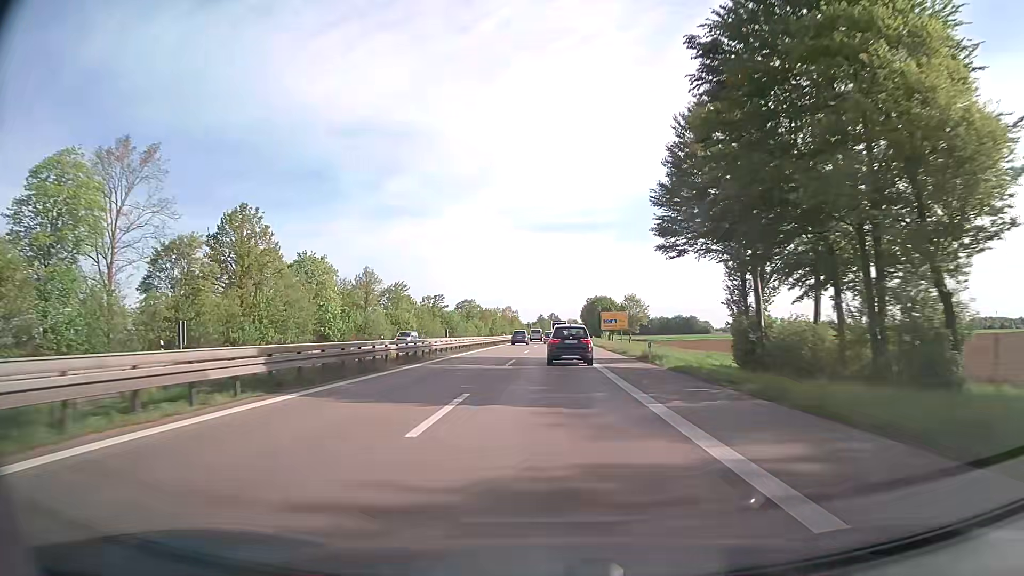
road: trunk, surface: asphalt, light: Day
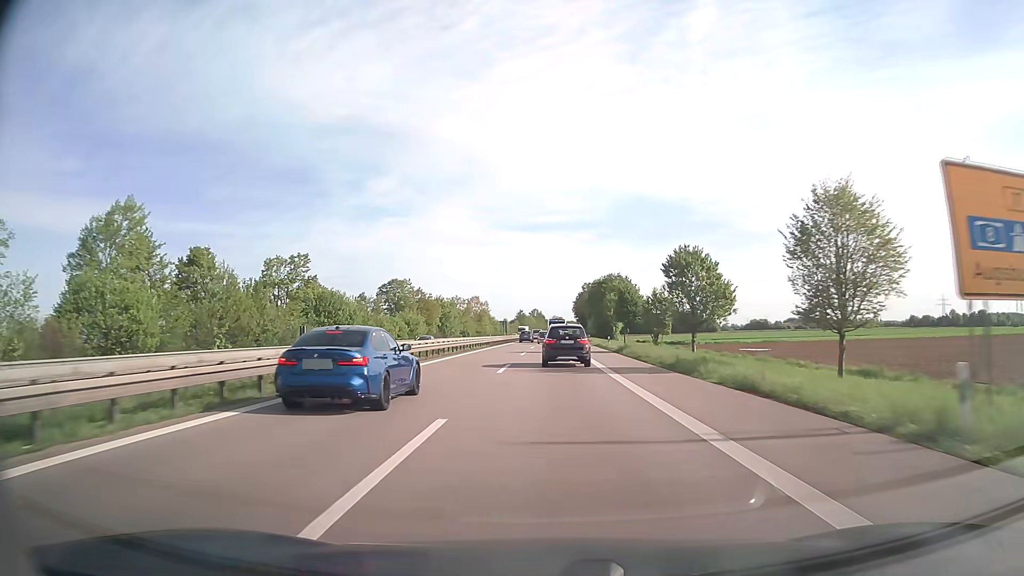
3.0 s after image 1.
(+0.9, +76.9) m; +2°
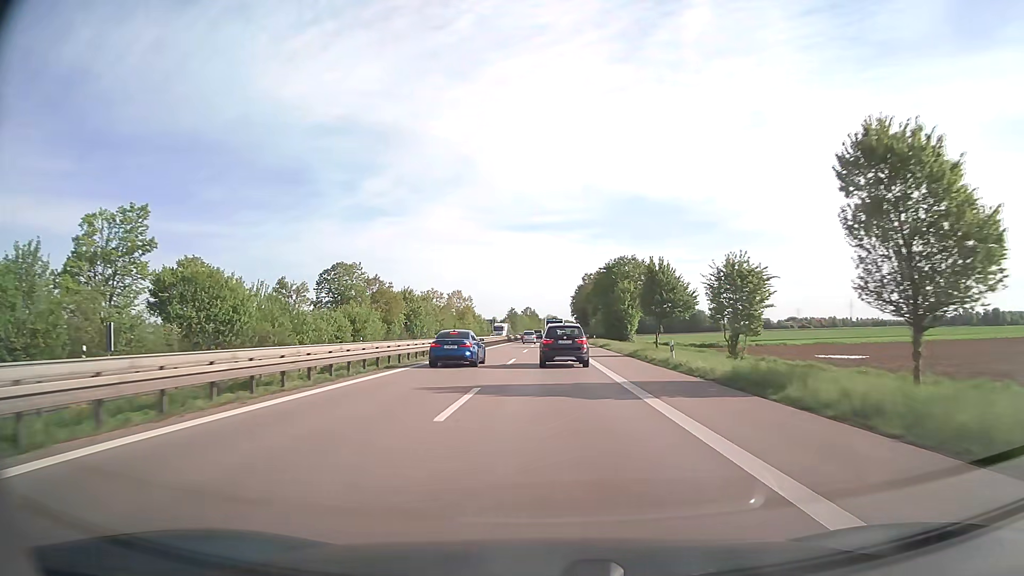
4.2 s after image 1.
(+0.1, +30.4) m; 0°
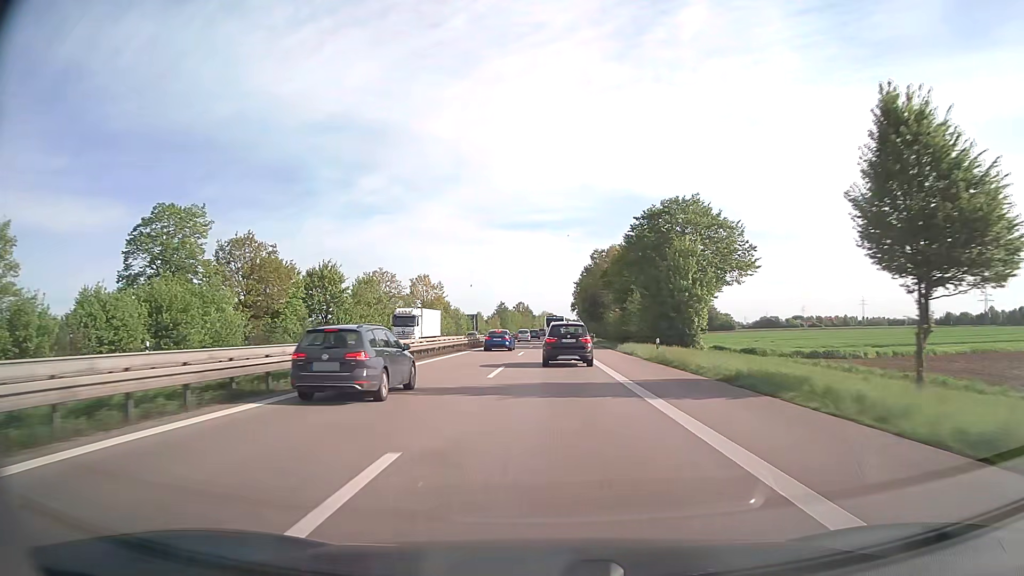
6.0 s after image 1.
(+0.2, +45.2) m; 0°
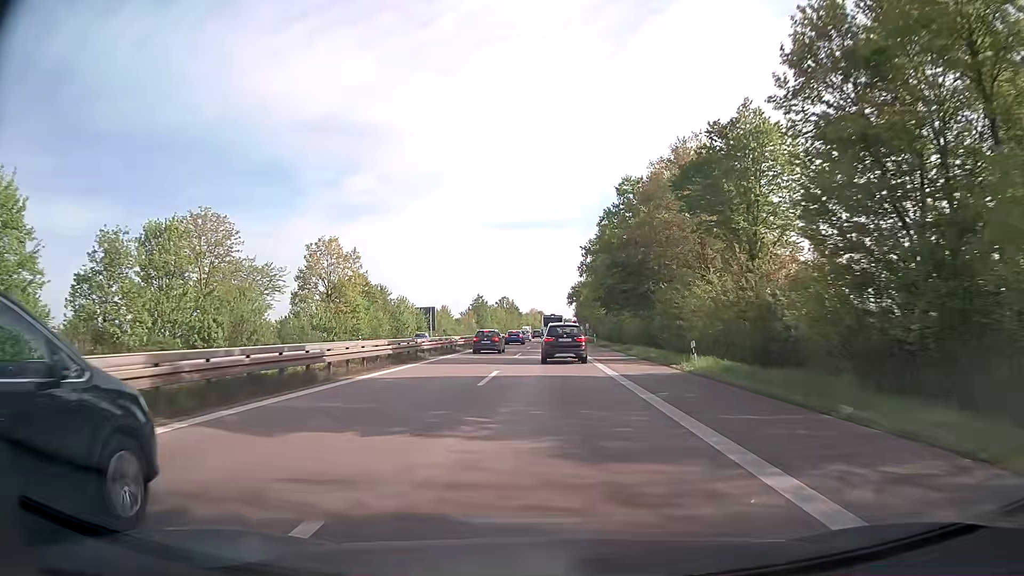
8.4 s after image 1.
(+0.4, +56.9) m; +1°
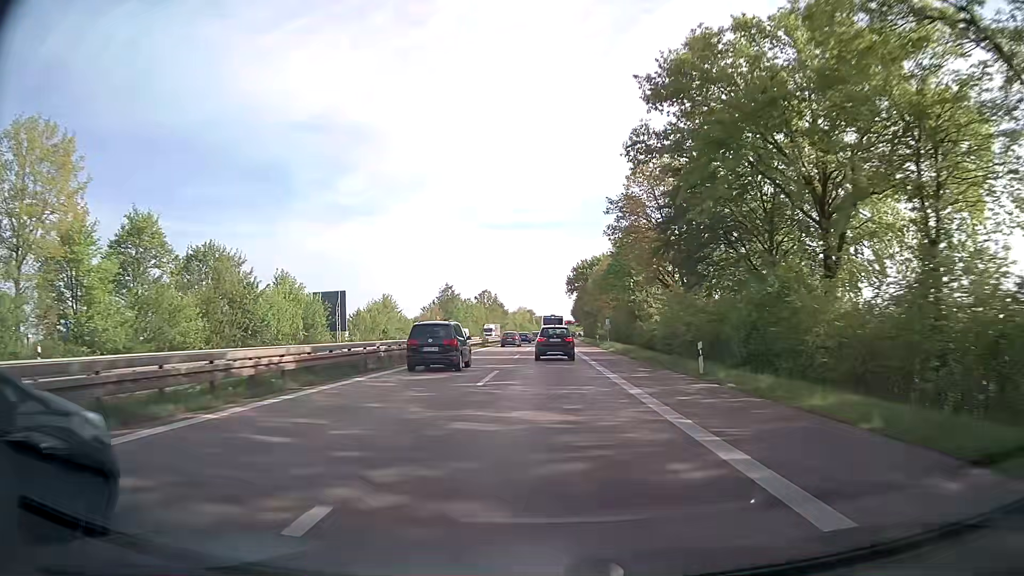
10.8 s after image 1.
(+0.2, +53.9) m; +1°
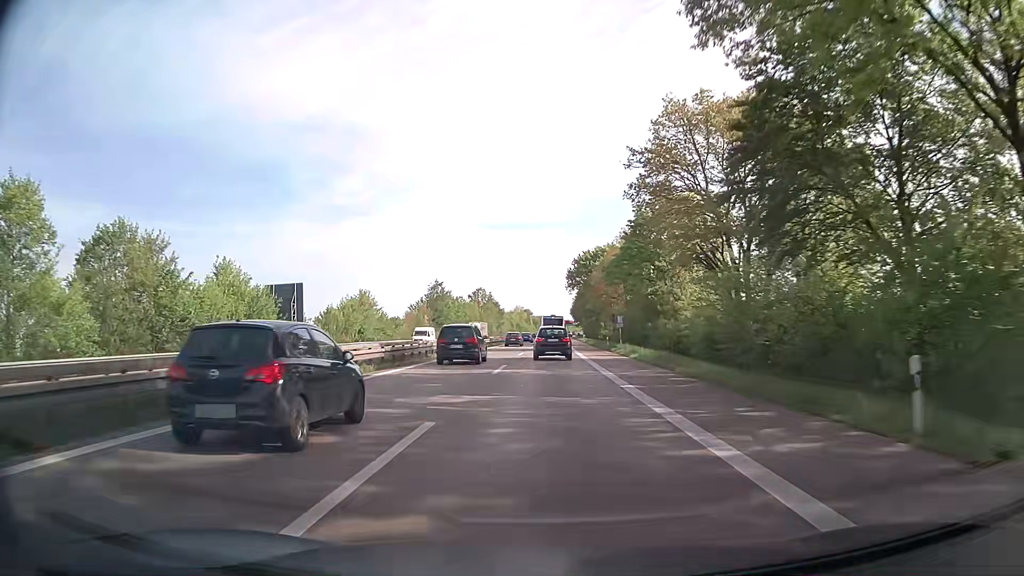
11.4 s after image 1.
(0.0, +13.2) m; 0°
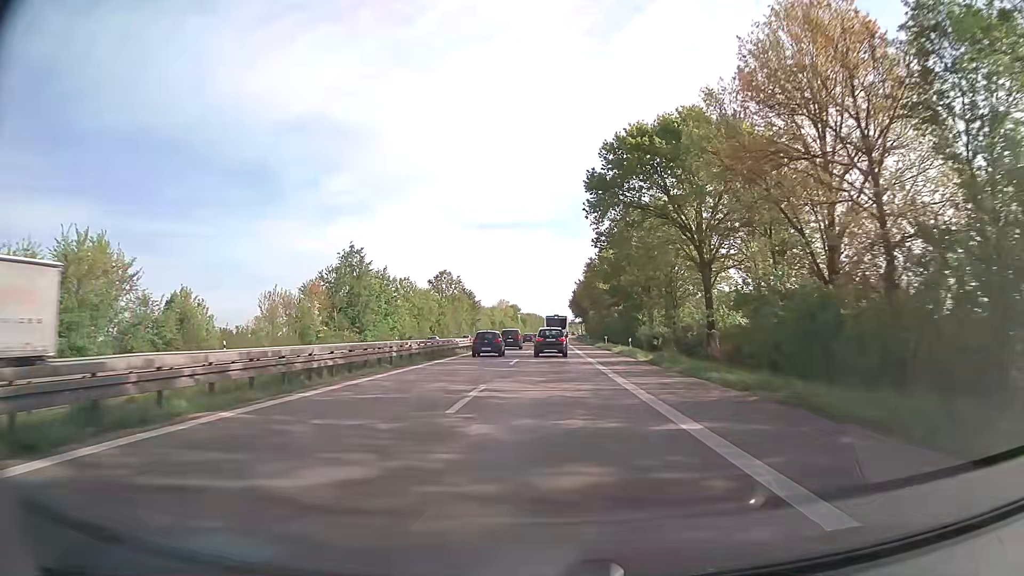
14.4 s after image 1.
(+0.5, +65.1) m; +1°
(0, +10) (0, +20) (0, +30) (0, +40) (+1, +50) (+1, +60) (+1, +70) (+1, +80) (+2, +90) (+2, +100) m
